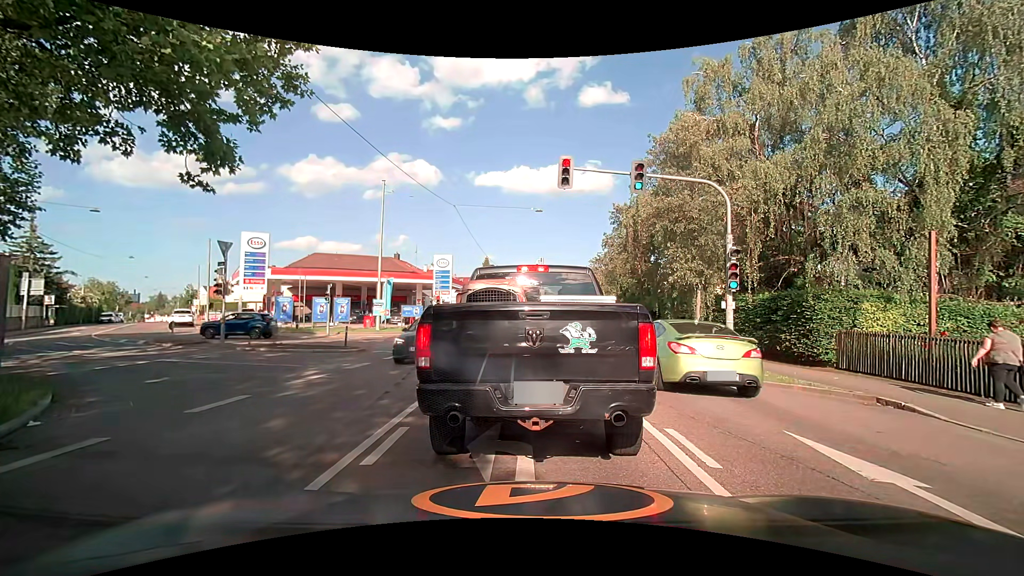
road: secondary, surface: asphalt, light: Day
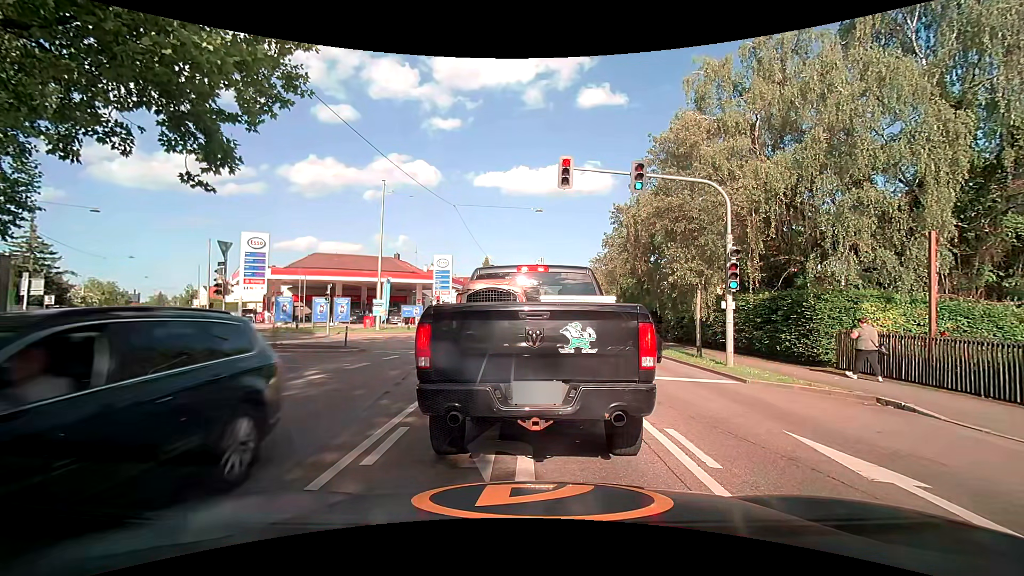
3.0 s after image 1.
(0.0, 0.0) m; 0°
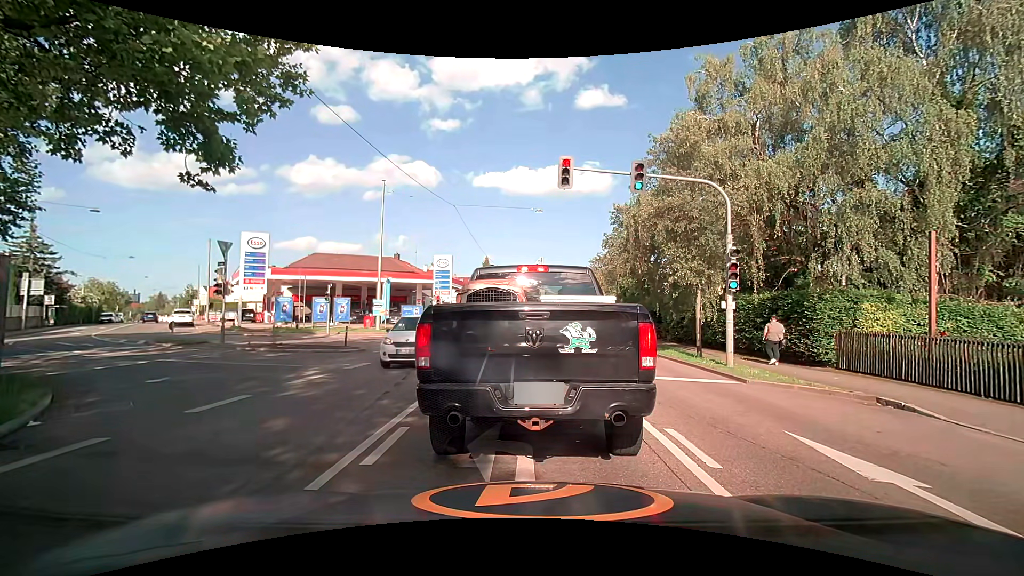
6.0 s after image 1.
(0.0, 0.0) m; 0°
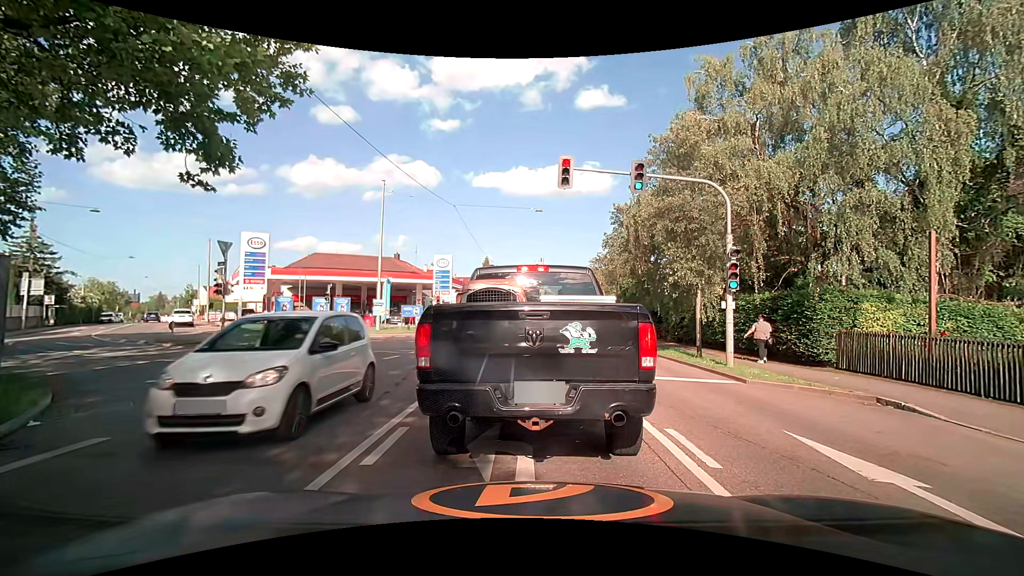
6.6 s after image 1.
(0.0, 0.0) m; 0°
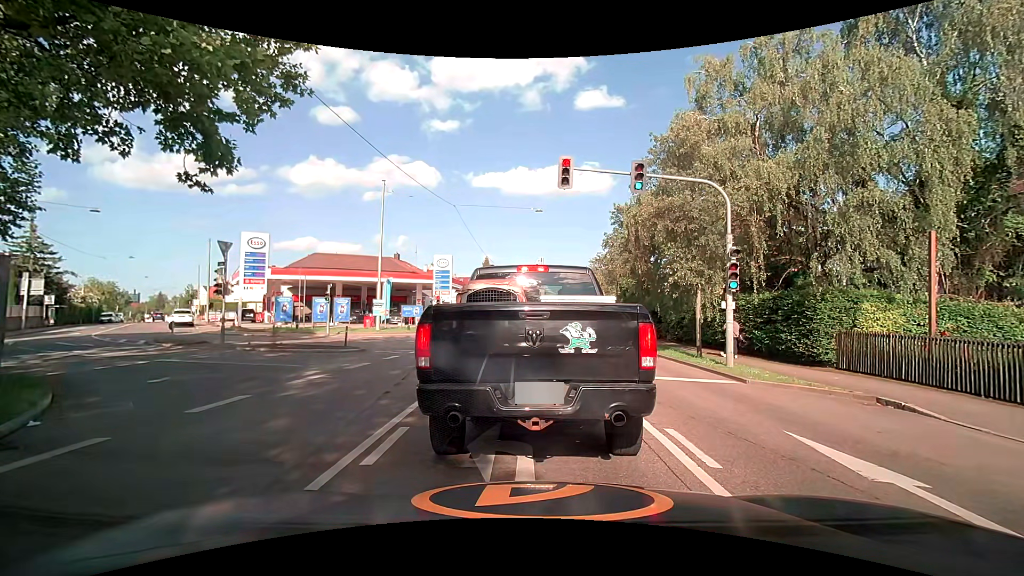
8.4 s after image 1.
(0.0, 0.0) m; 0°
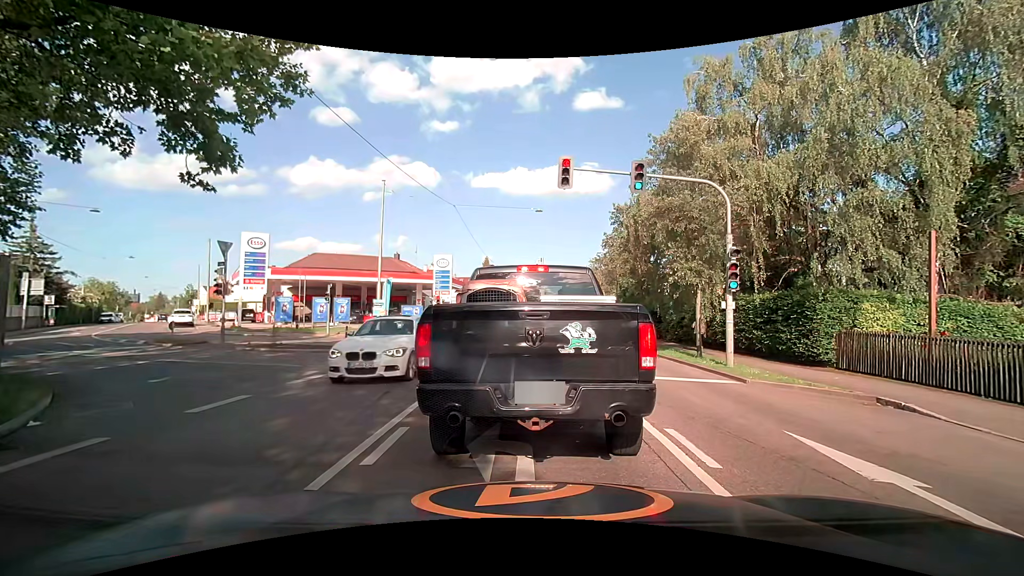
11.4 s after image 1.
(0.0, 0.0) m; 0°
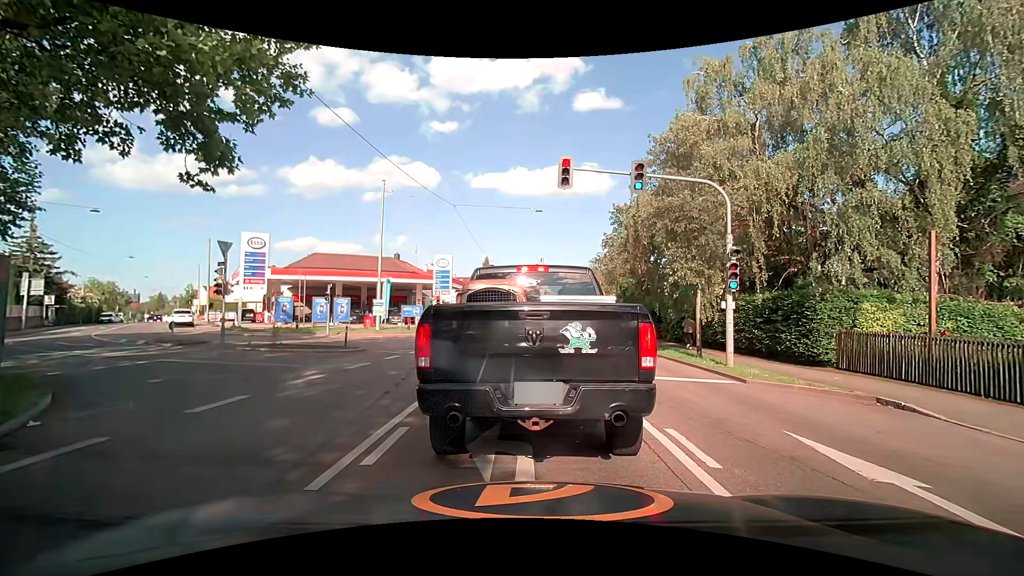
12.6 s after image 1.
(0.0, 0.0) m; 0°
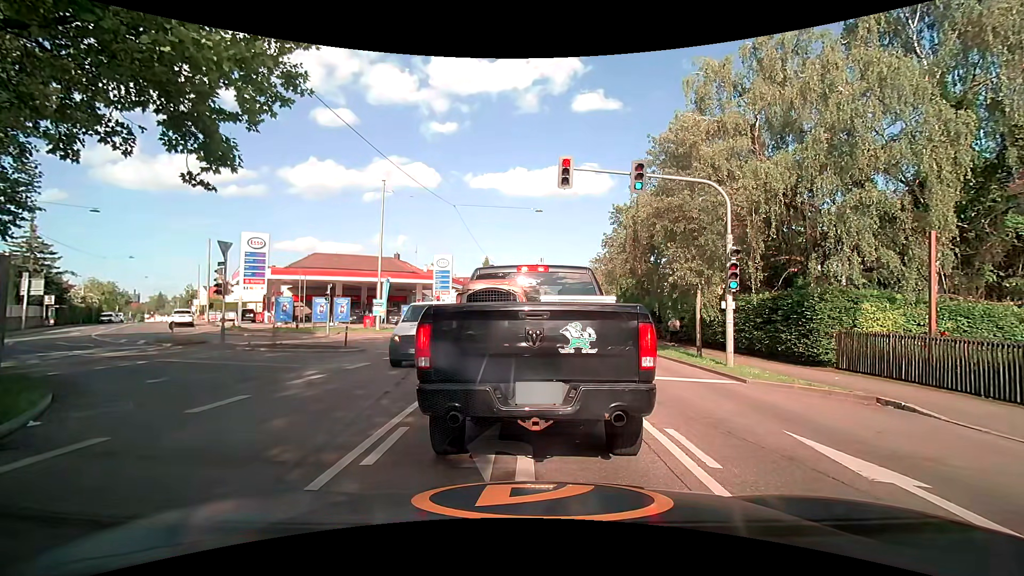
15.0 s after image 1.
(0.0, 0.0) m; 0°
